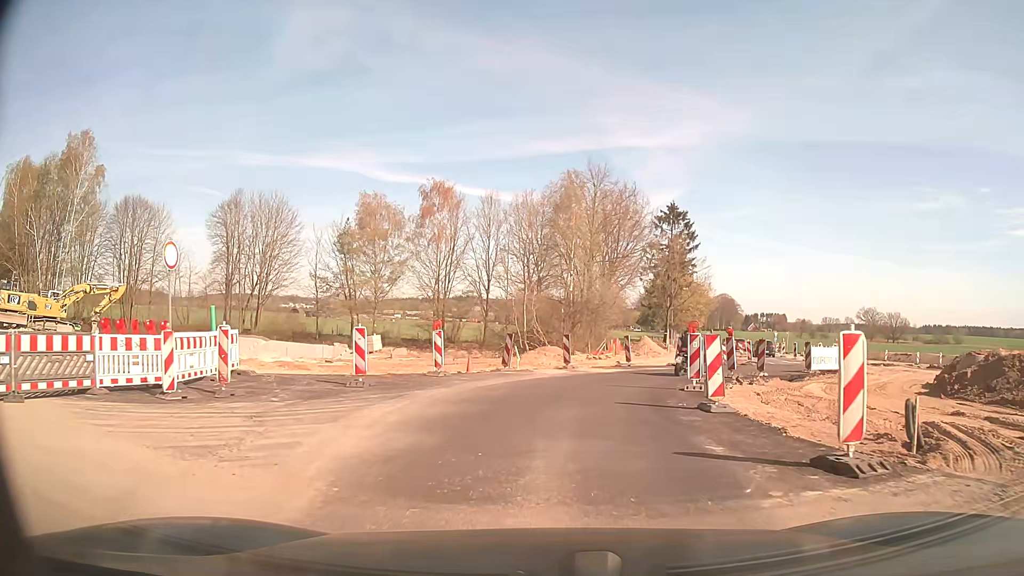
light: Day
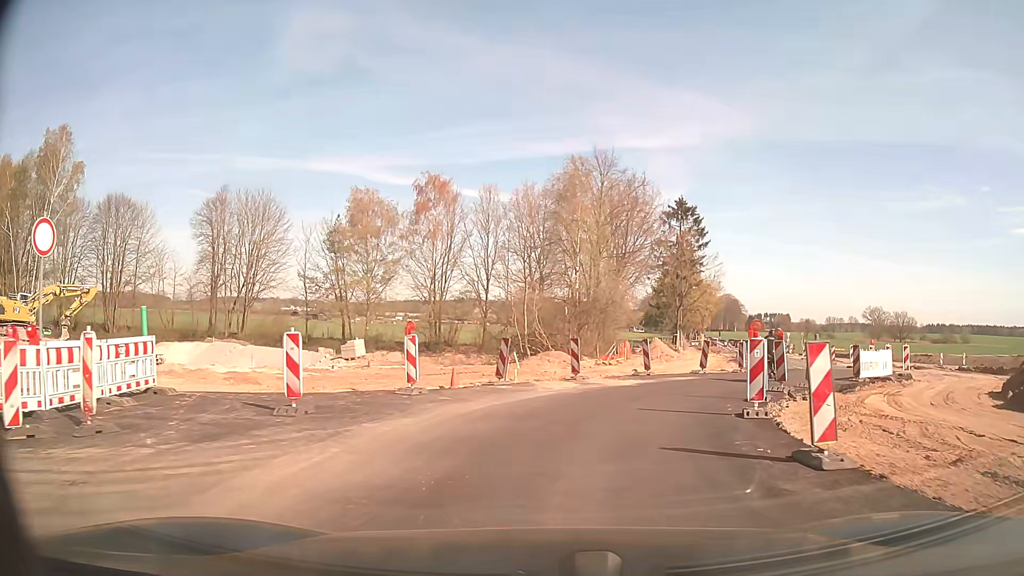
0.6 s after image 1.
(0.0, +4.4) m; -2°
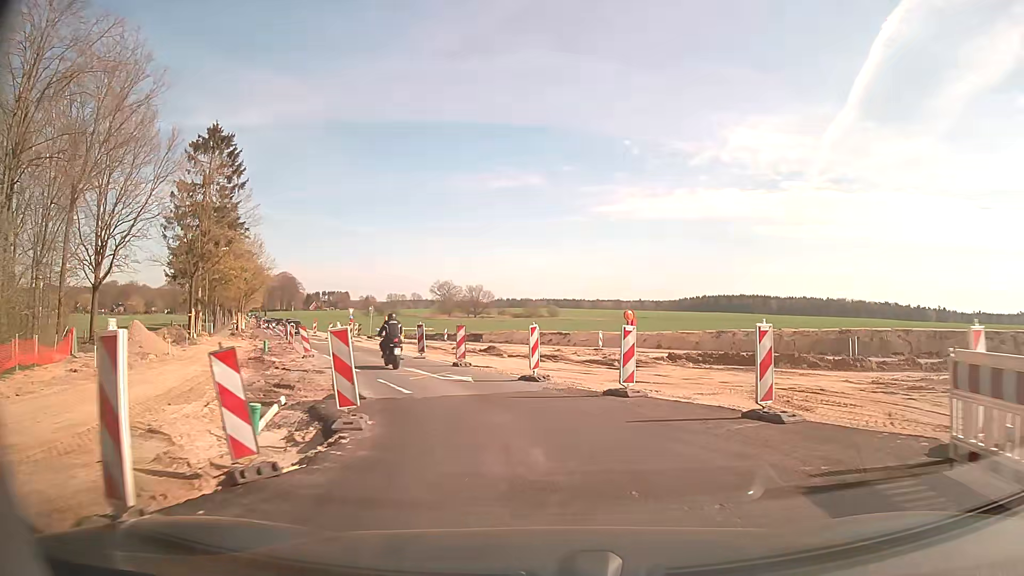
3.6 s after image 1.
(+7.3, +23.3) m; +39°
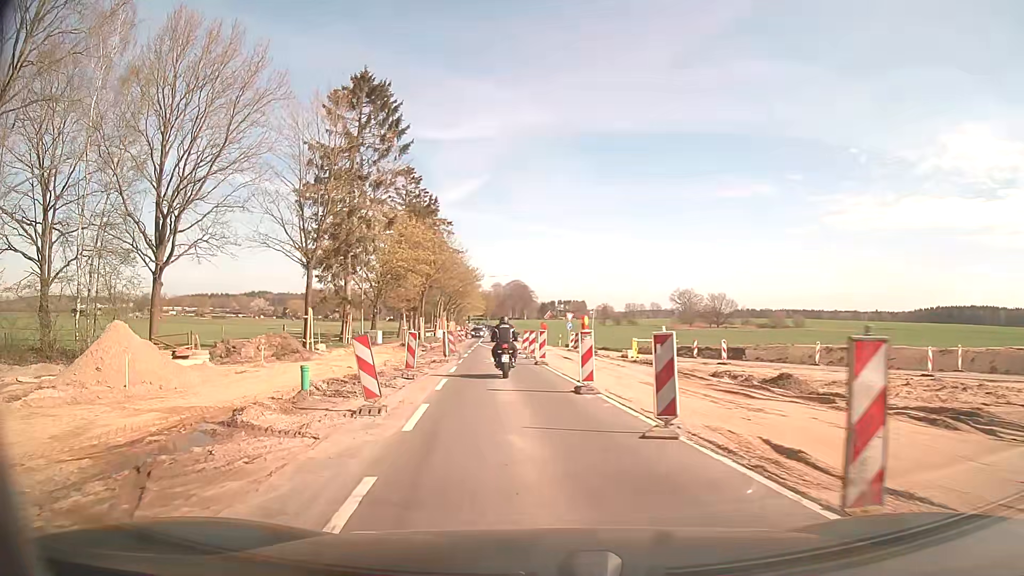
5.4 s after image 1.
(-2.4, +16.8) m; -20°
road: secondary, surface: asphalt
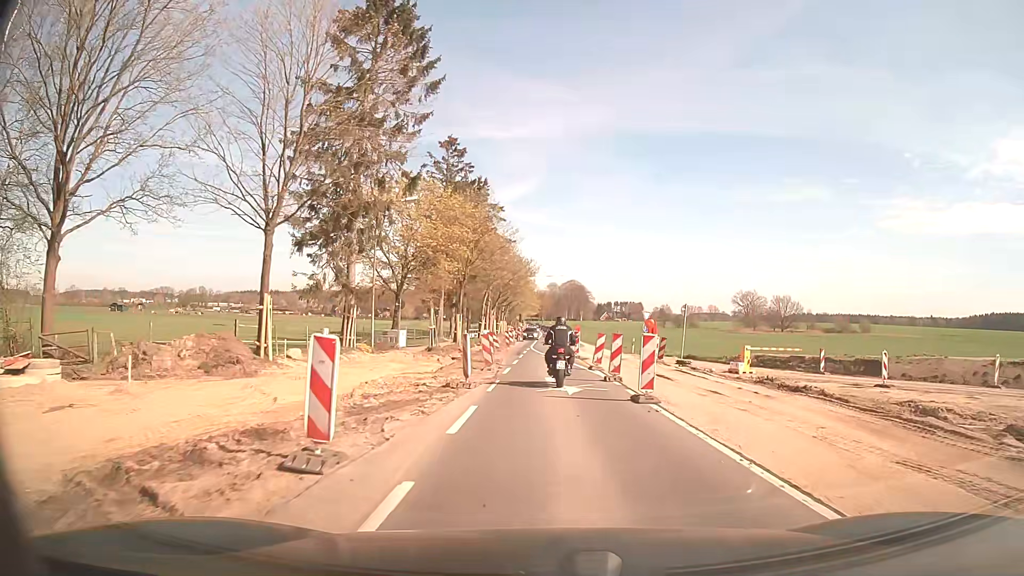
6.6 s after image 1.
(-0.8, +12.3) m; -5°
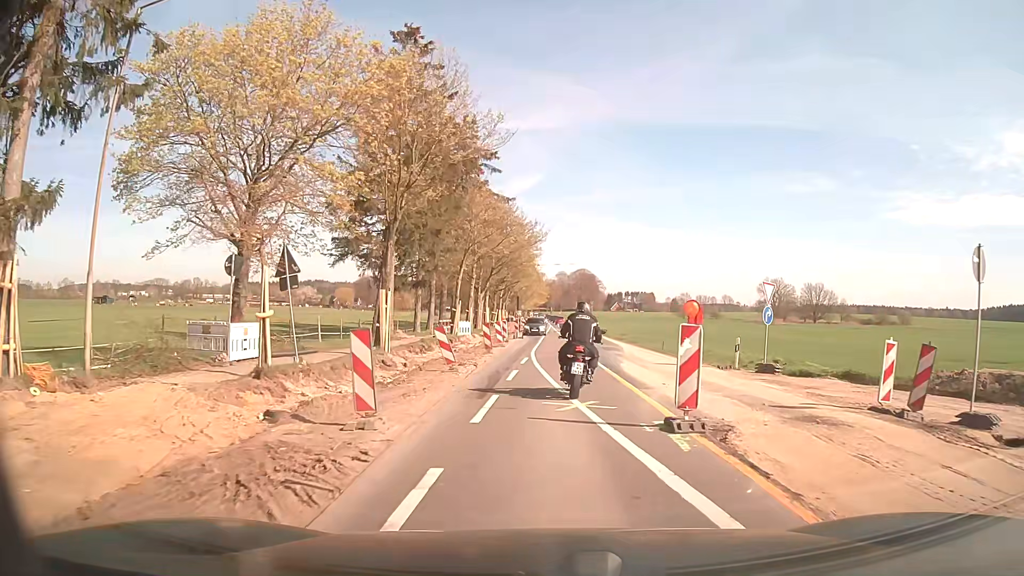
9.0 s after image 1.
(0.0, +23.4) m; 0°
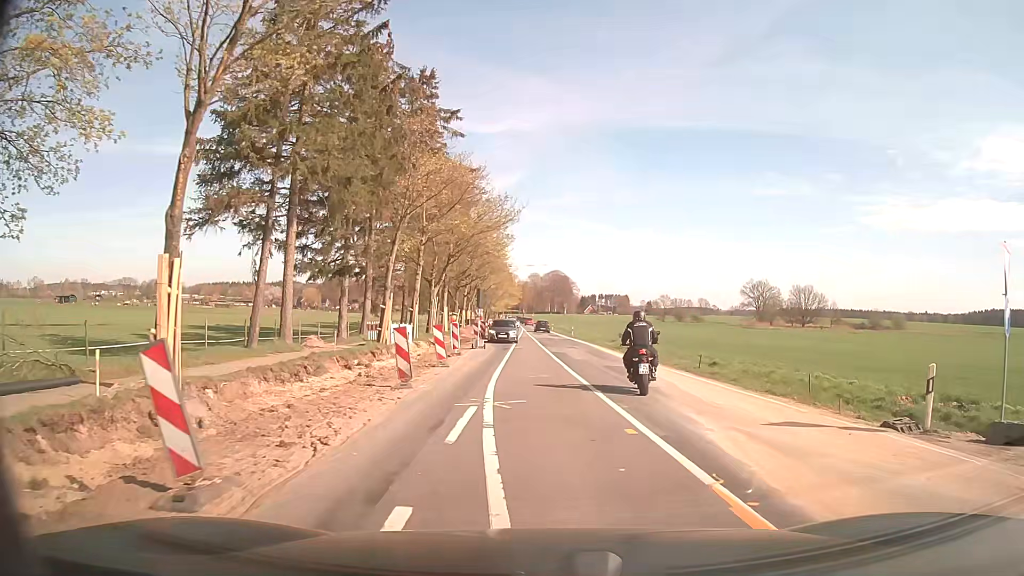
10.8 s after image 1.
(0.0, +13.0) m; +1°
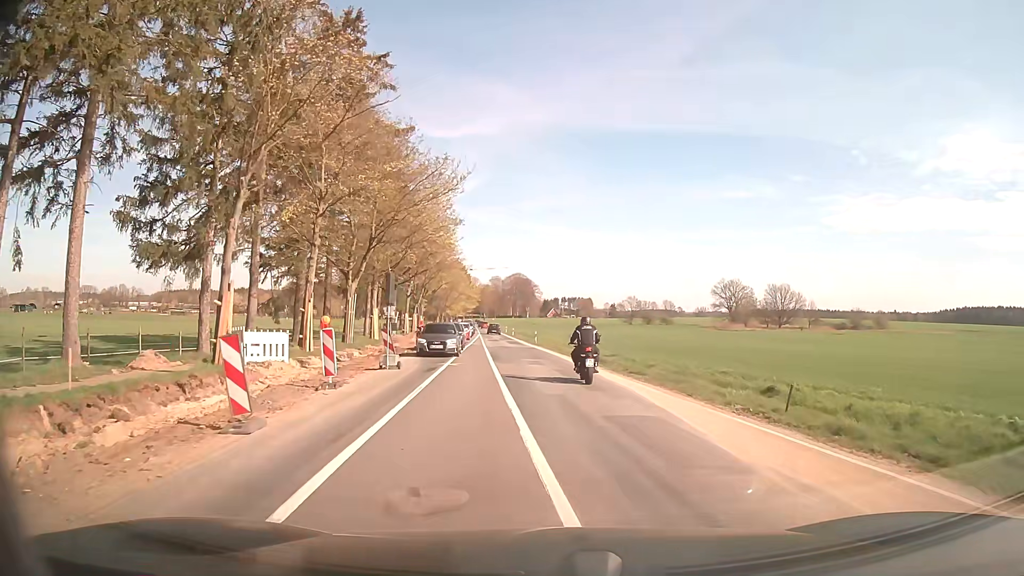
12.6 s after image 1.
(+0.6, +11.8) m; +4°
(0, +10) (0, +20) (-1, +30) (-2, +40) (-2, +50) (-3, +60) (-4, +70) (-5, +80) (-6, +90) (-7, +100) m
